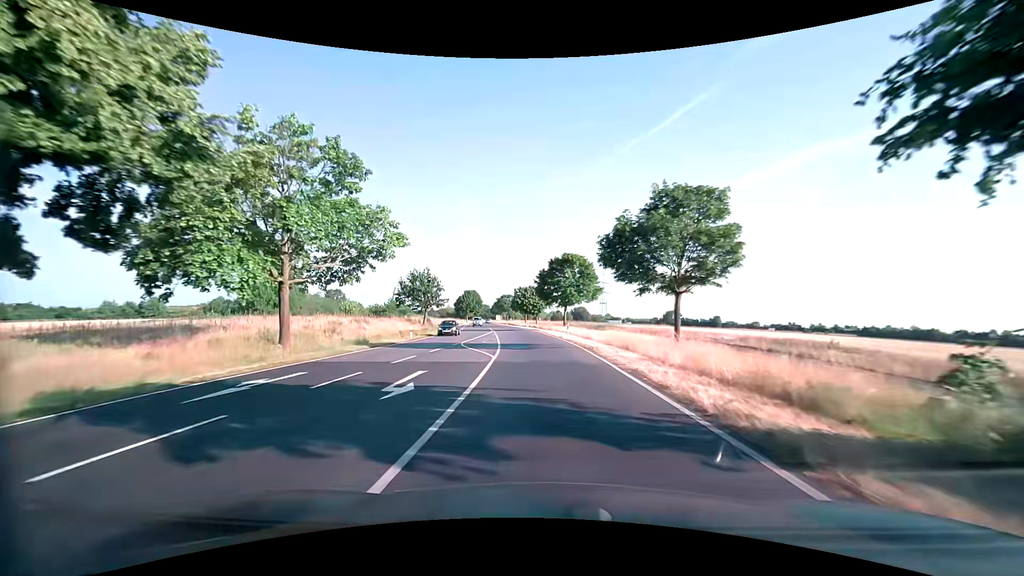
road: secondary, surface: asphalt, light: Day
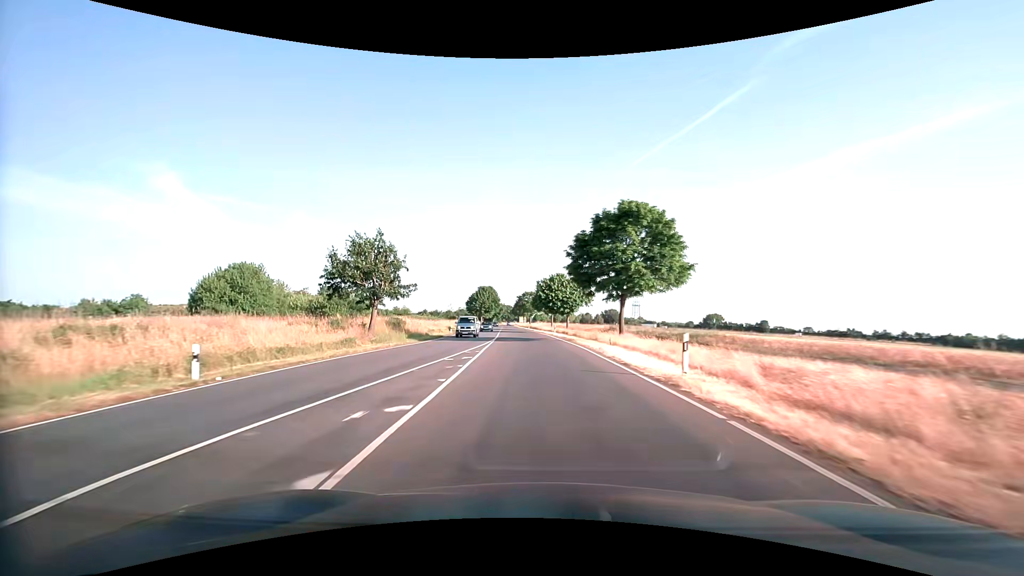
(-0.8, +28.7) m; -3°
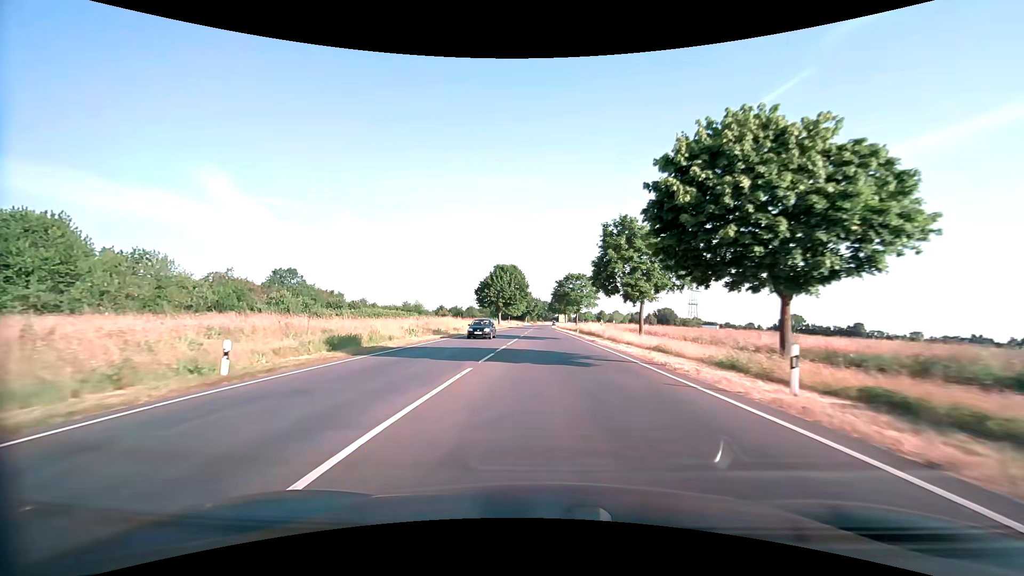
(-2.8, +51.1) m; -5°
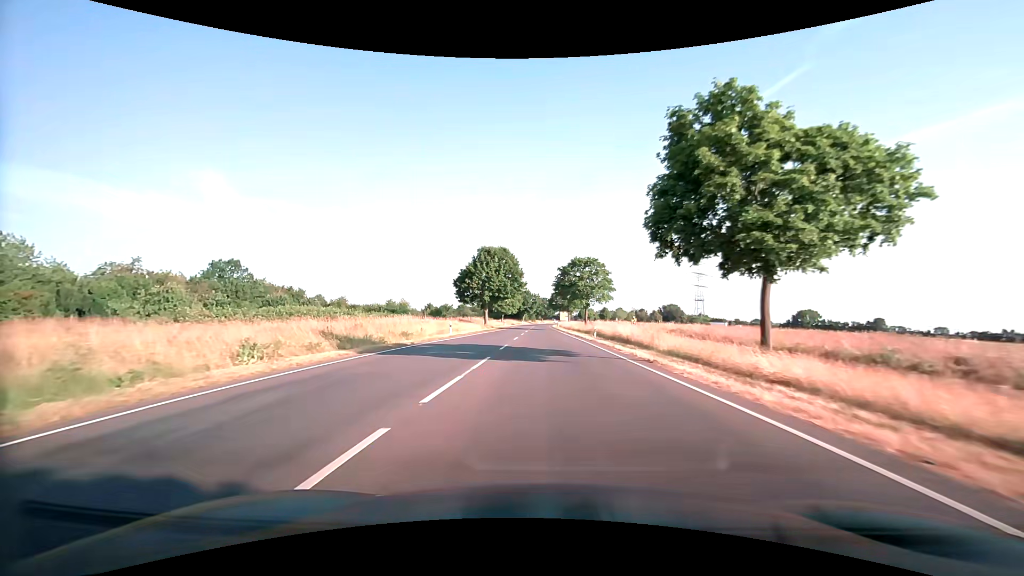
(0.0, +20.1) m; 0°
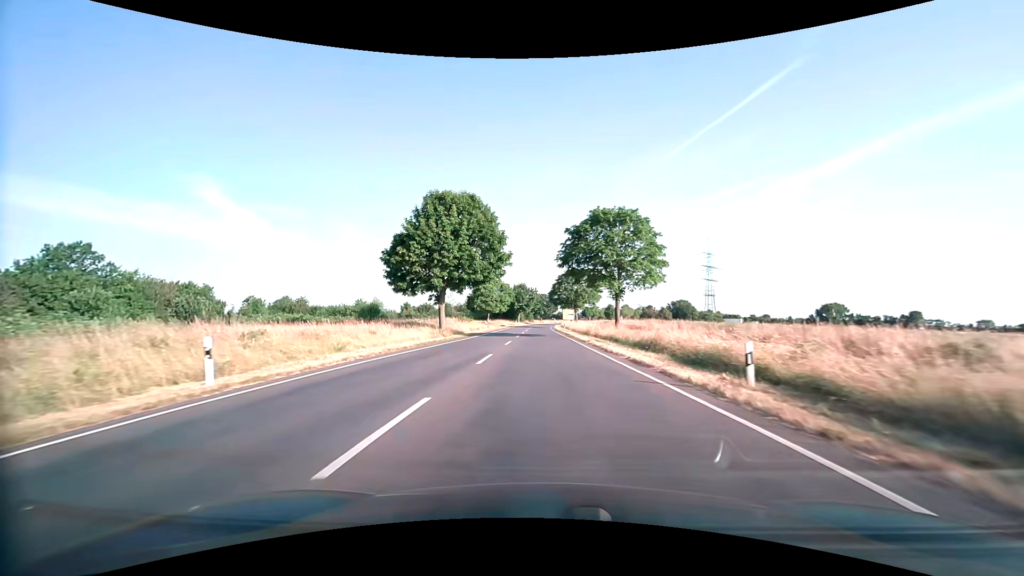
(+0.1, +29.5) m; 0°
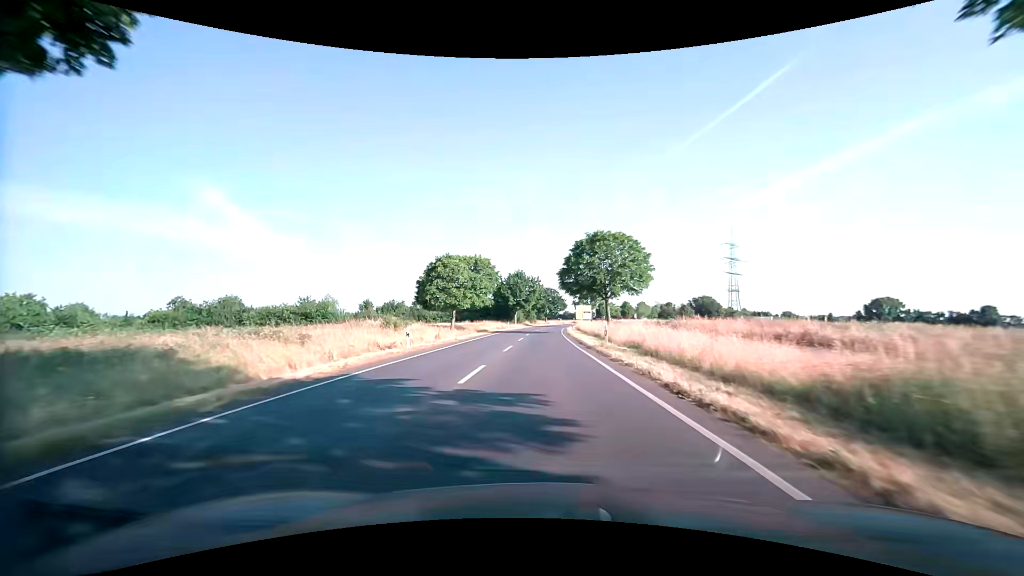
(-0.3, +38.1) m; -1°
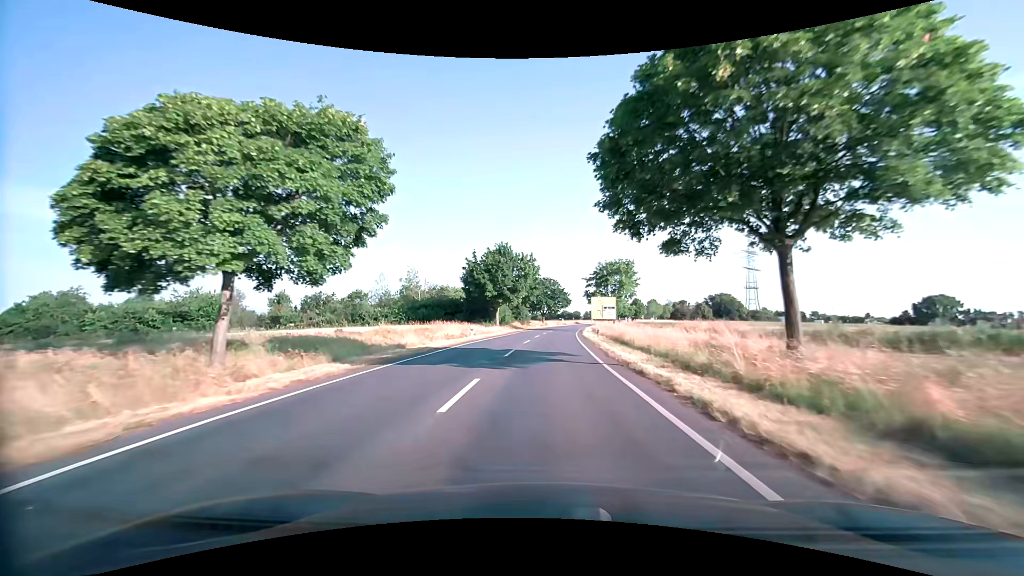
(+0.1, +36.8) m; +1°
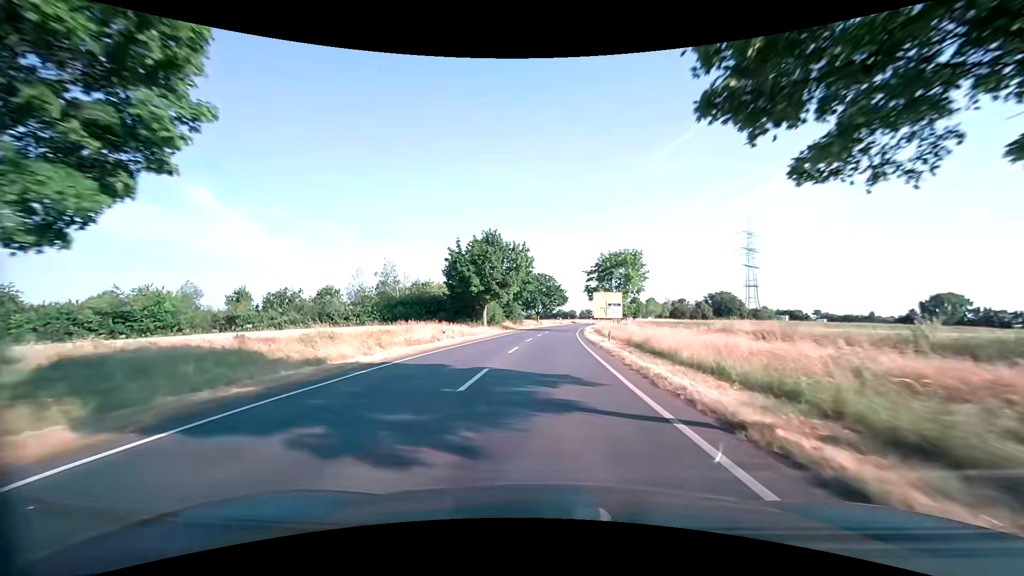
(0.0, +9.0) m; +1°
(0, +10) (0, +20) (0, +30) (+1, +40) (+1, +50) (+2, +60) (+3, +70) (+4, +80) (+5, +90) (+6, +100) m
